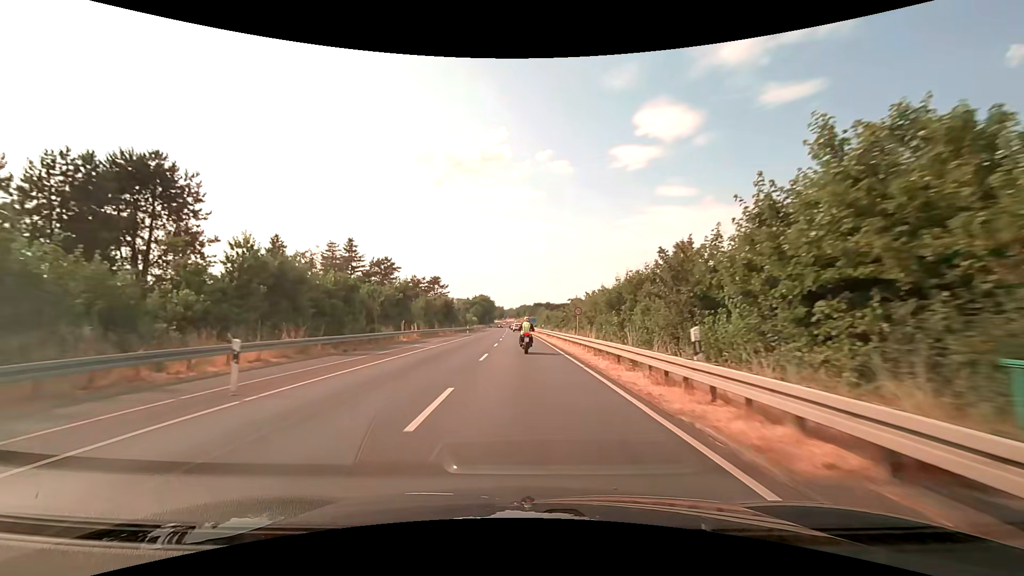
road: secondary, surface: asphalt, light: Day
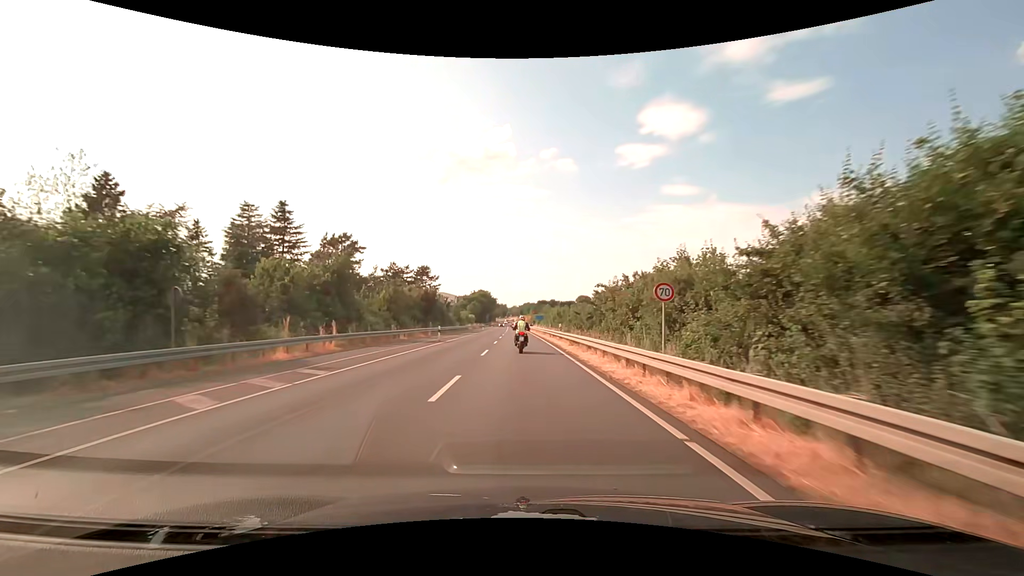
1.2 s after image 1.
(-0.1, +21.6) m; 0°
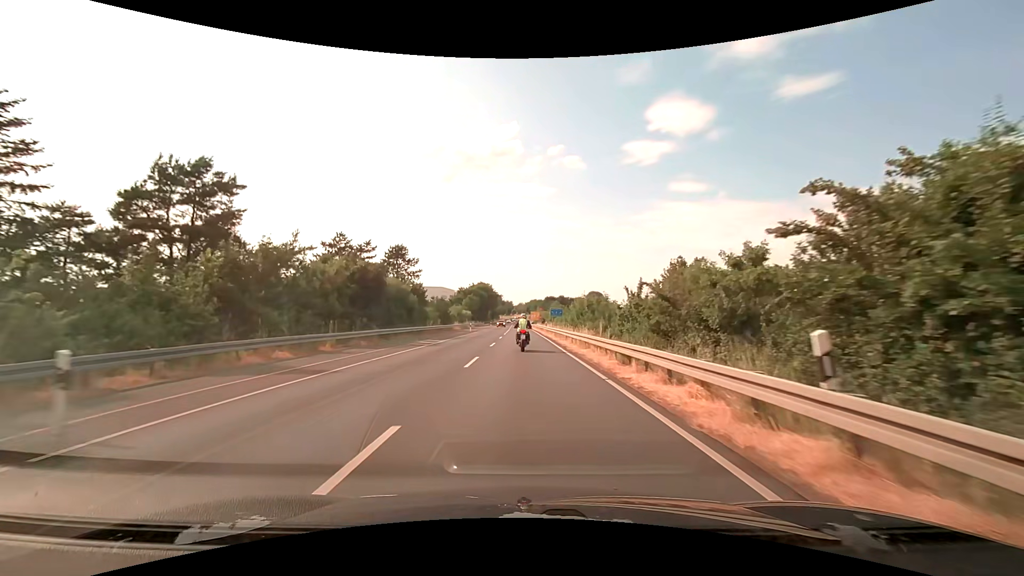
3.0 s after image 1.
(-0.2, +29.9) m; -1°
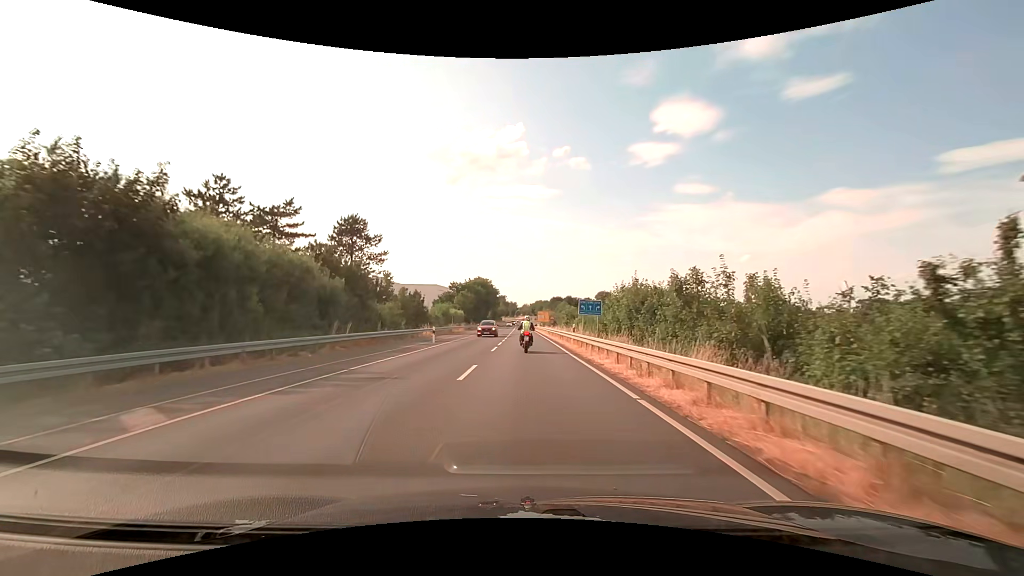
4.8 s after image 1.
(-0.2, +26.3) m; -1°
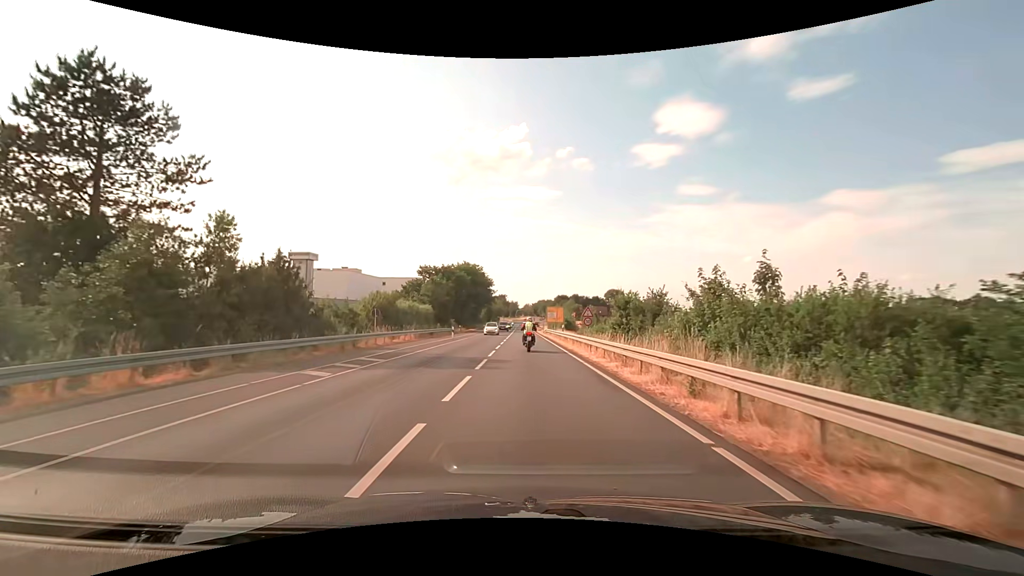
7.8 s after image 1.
(-0.1, +38.9) m; 0°
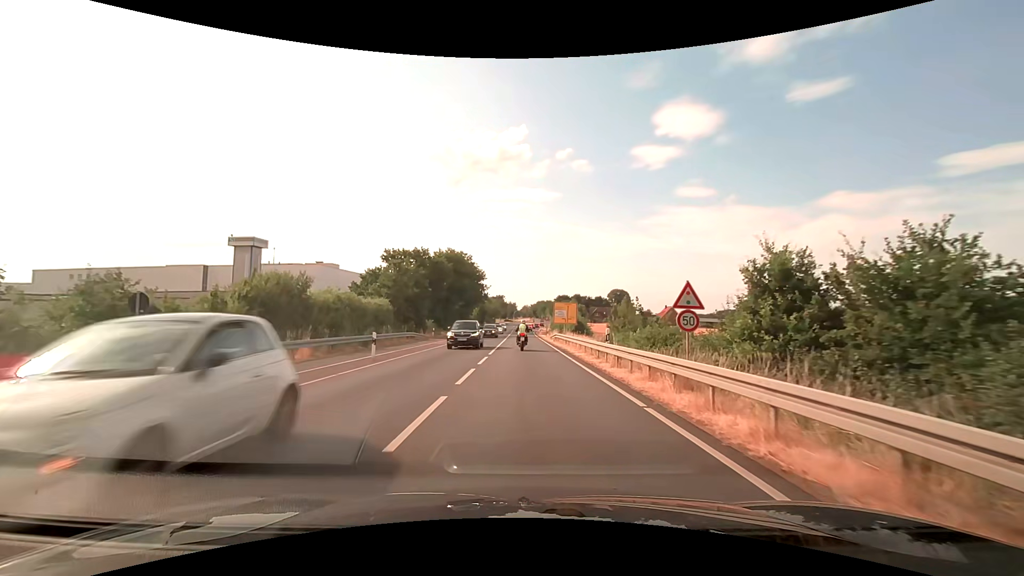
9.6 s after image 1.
(0.0, +21.2) m; 0°
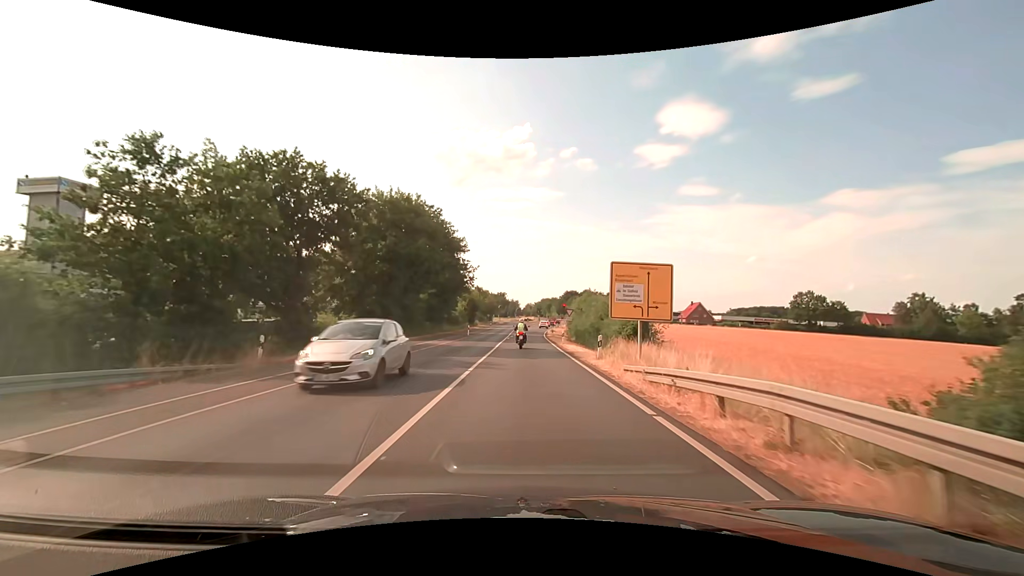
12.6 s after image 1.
(0.0, +36.8) m; 0°
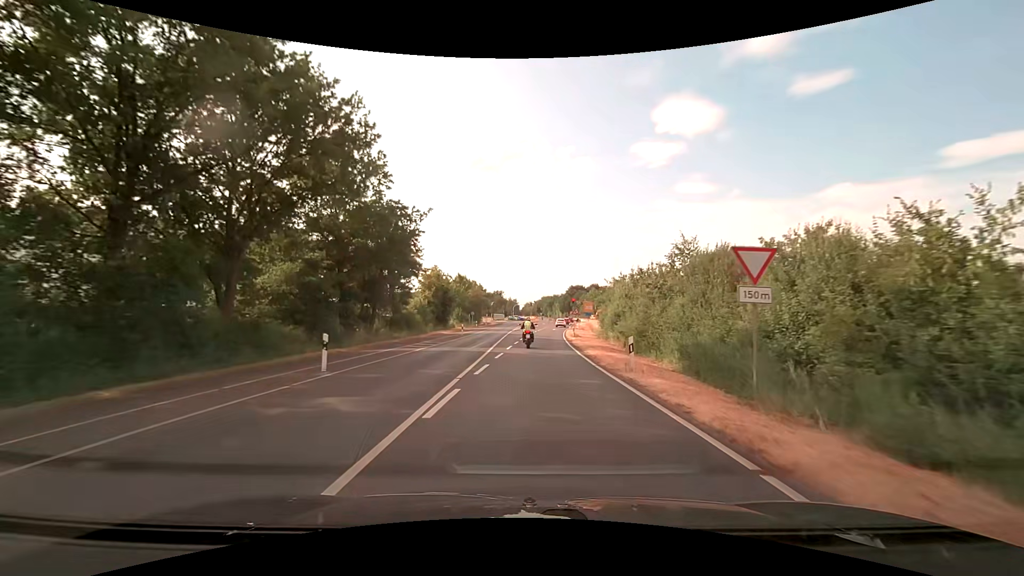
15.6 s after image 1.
(0.0, +38.3) m; 0°
(0, +10) (0, +20) (0, +30) (0, +40) (0, +50) (0, +60) (0, +70) (+1, +80) (+1, +90) (+2, +100) m
